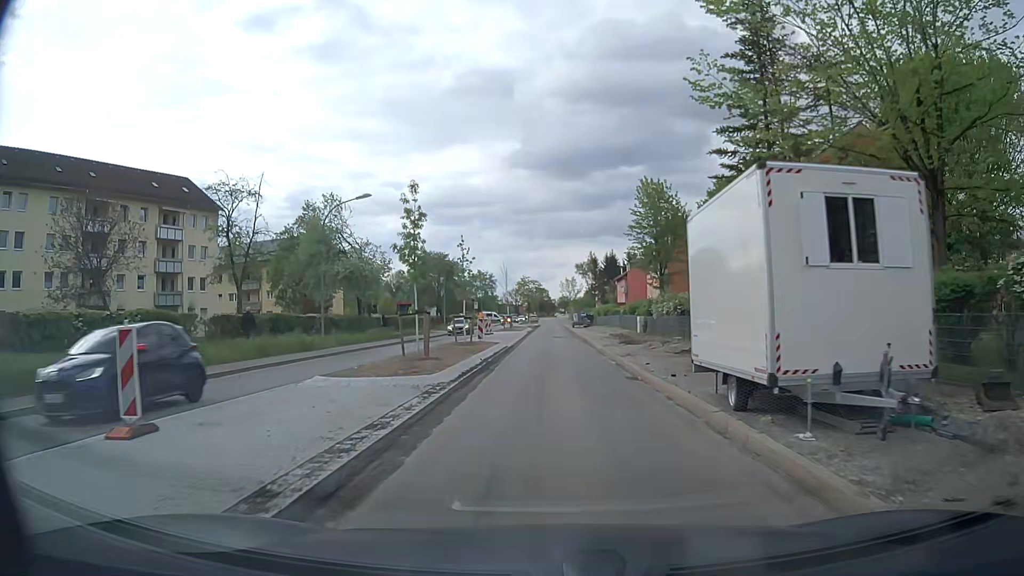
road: secondary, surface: asphalt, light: Day
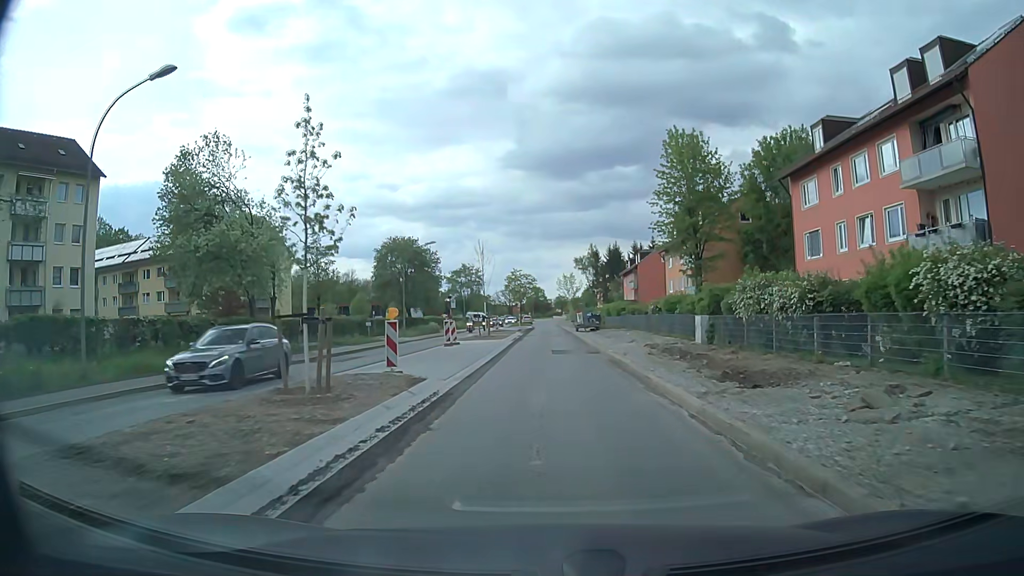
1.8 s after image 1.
(-0.2, +19.2) m; 0°
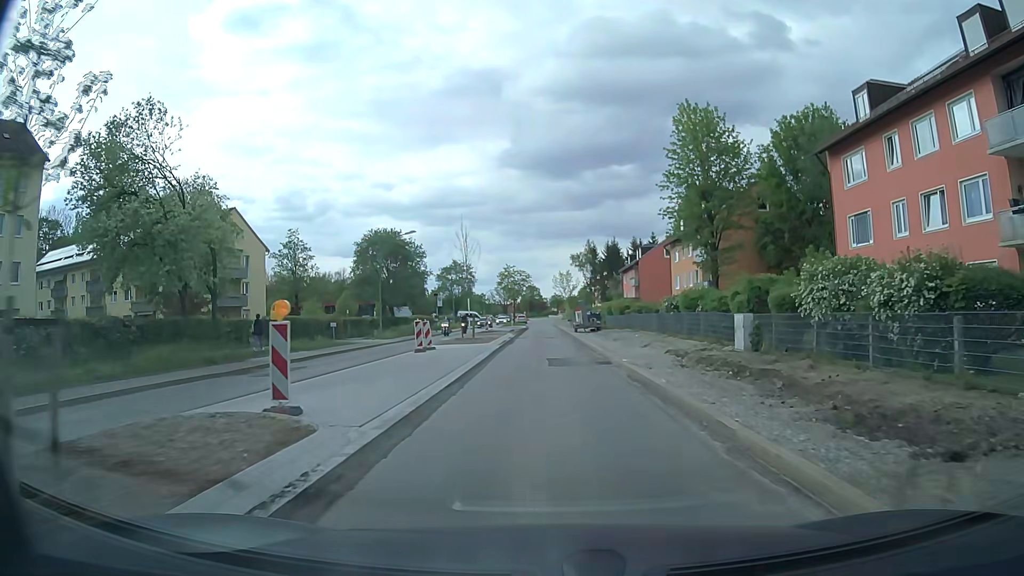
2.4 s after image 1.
(0.0, +6.4) m; 0°
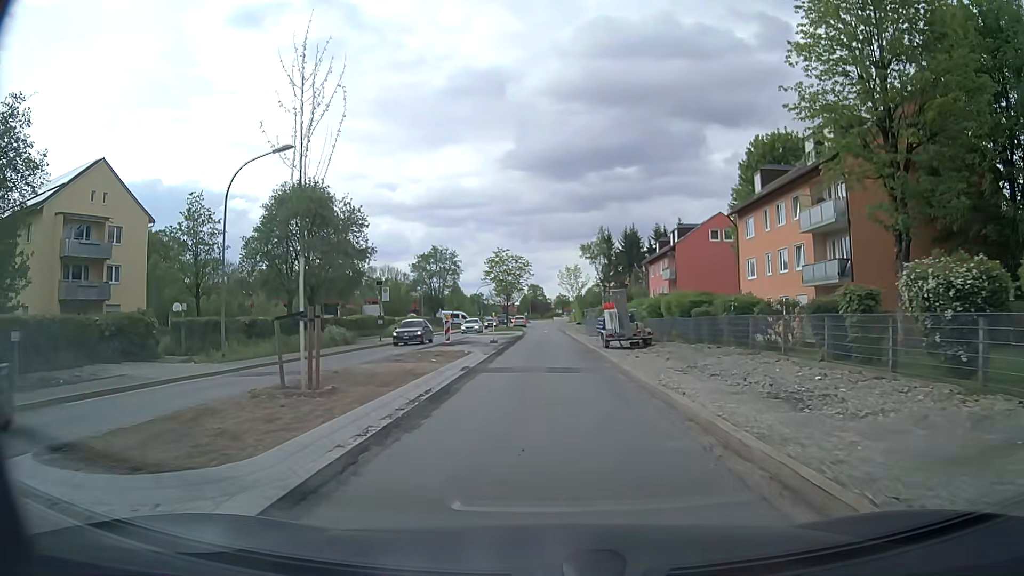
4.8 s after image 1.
(+0.1, +24.8) m; -1°
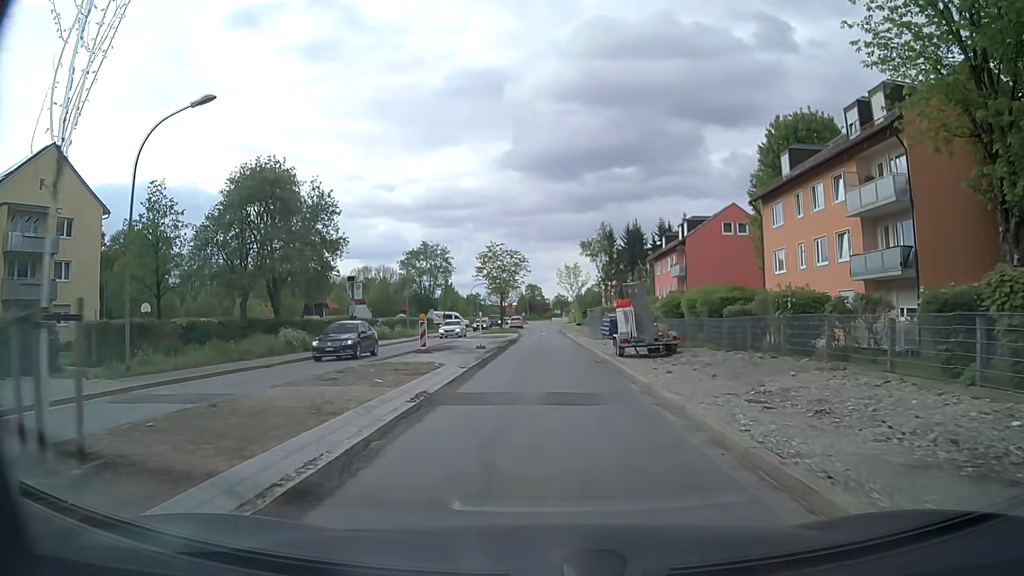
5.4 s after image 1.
(+0.1, +6.2) m; +1°
